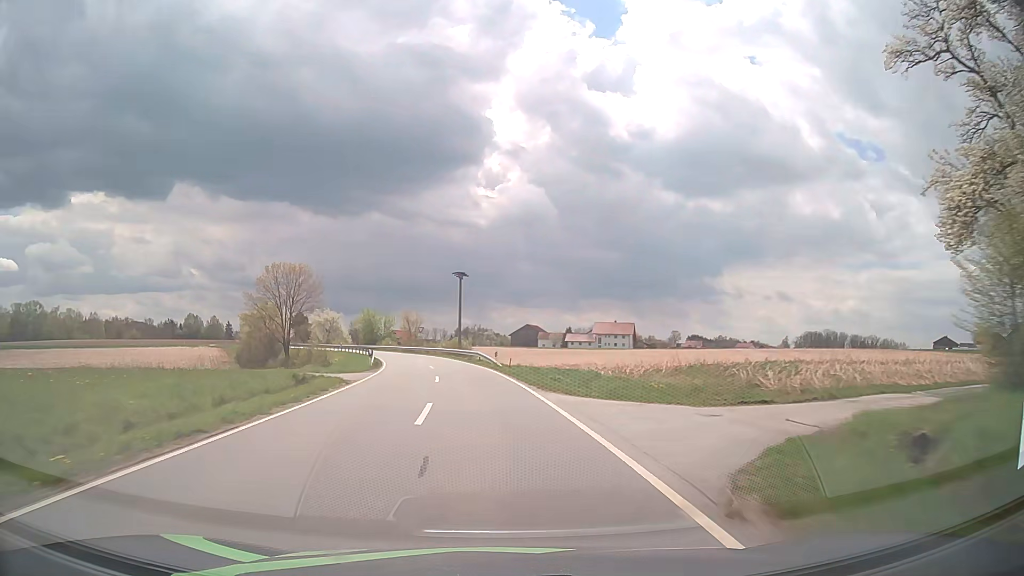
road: tertiary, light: Day
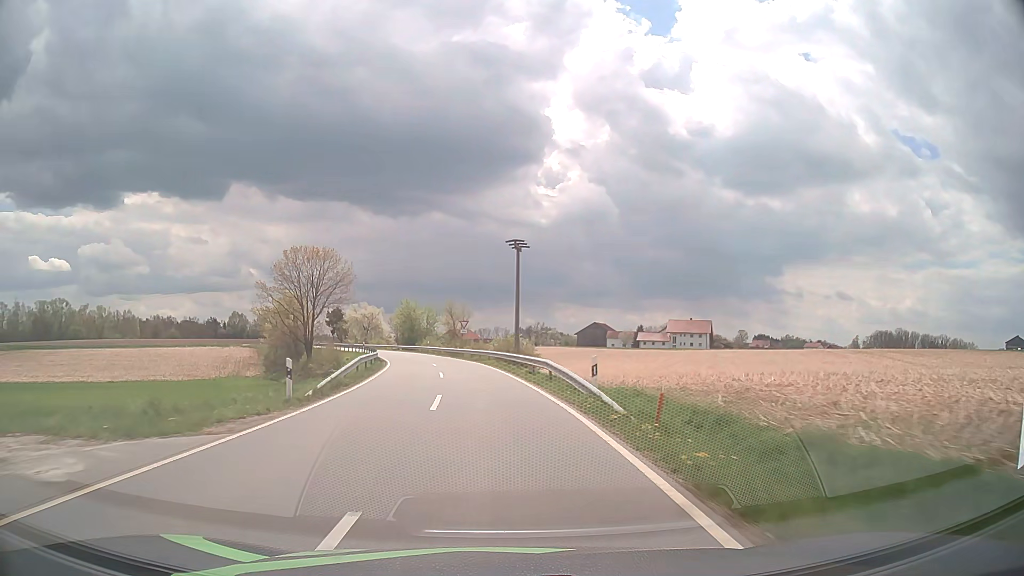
(-1.0, +21.9) m; -5°
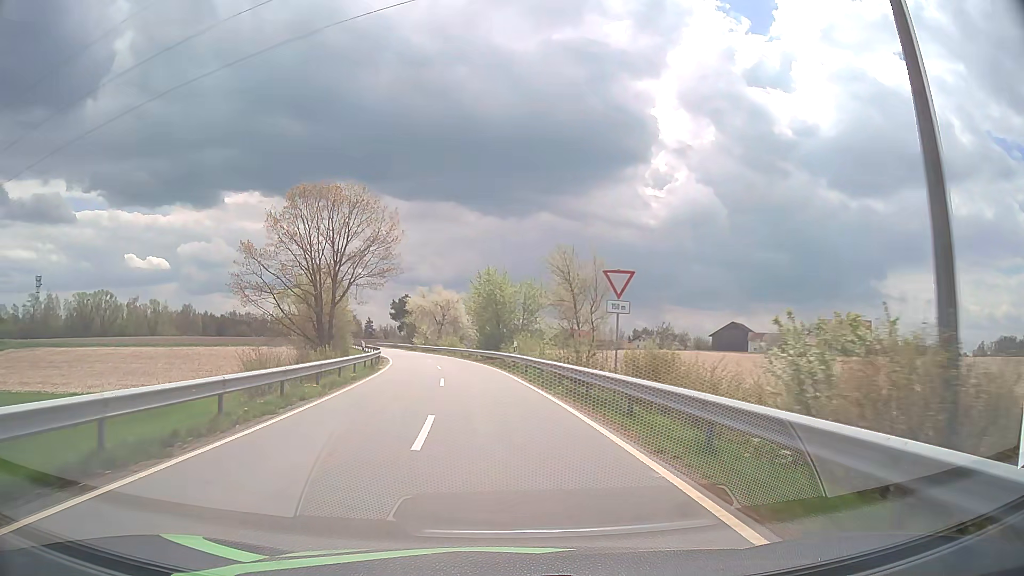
(-3.4, +41.6) m; -9°
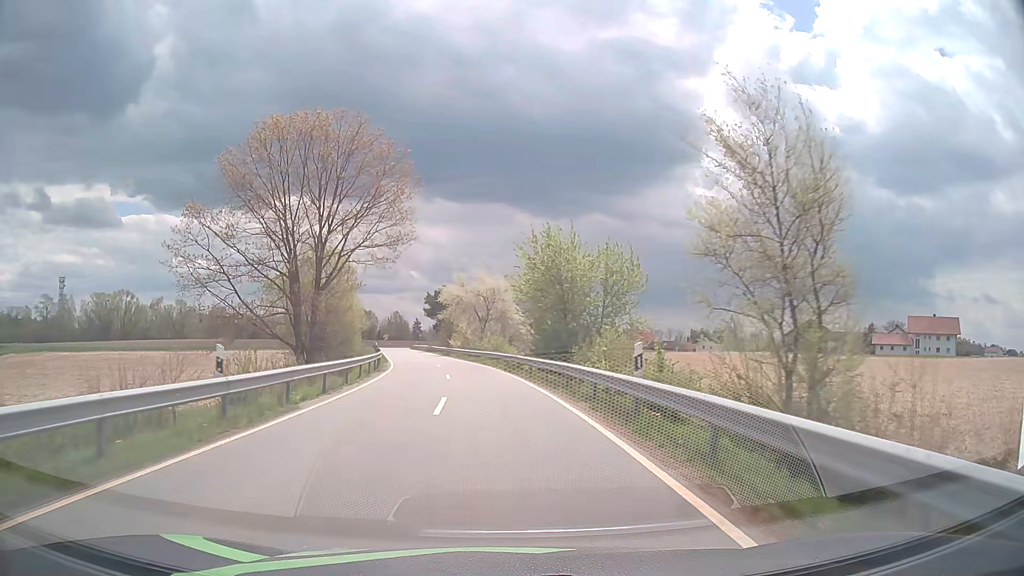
(-0.8, +20.3) m; -5°
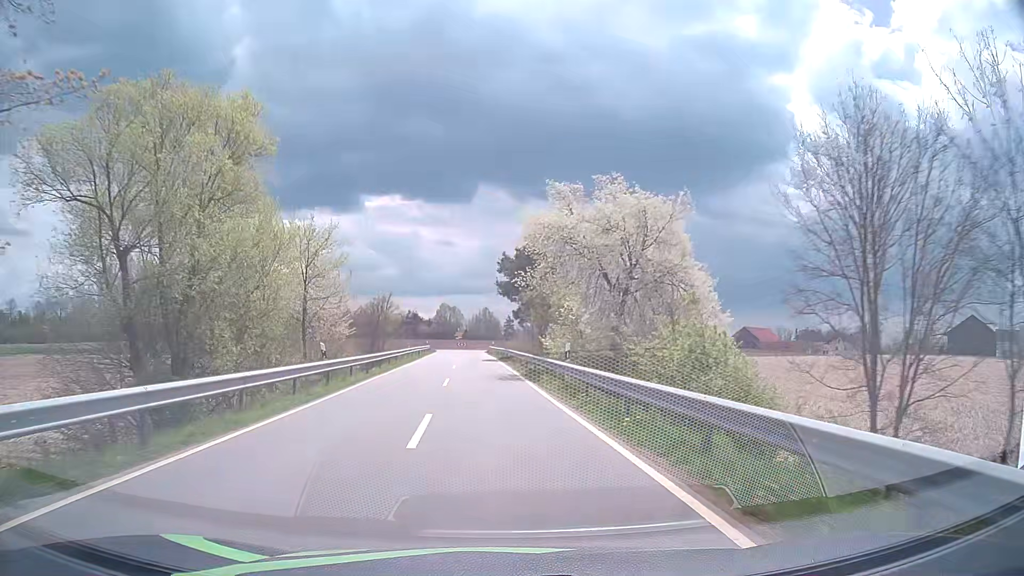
(-3.0, +39.4) m; -8°
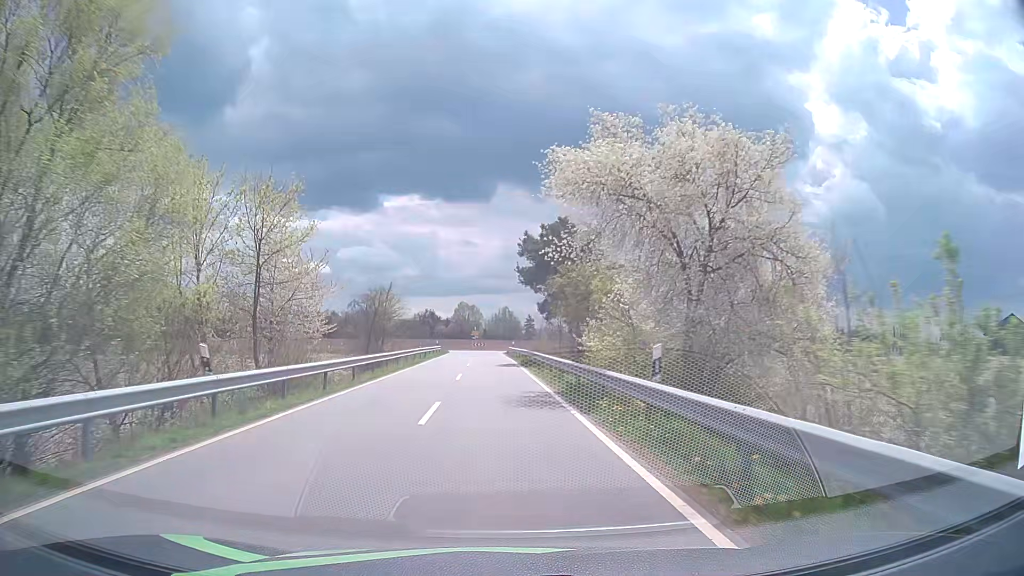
(-0.1, +9.4) m; -2°
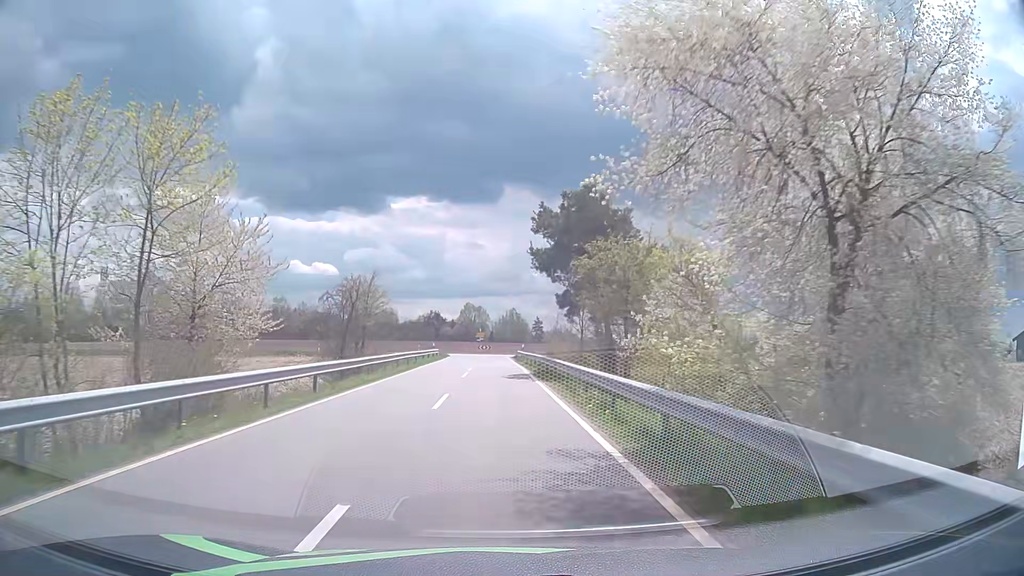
(0.0, +9.2) m; 0°
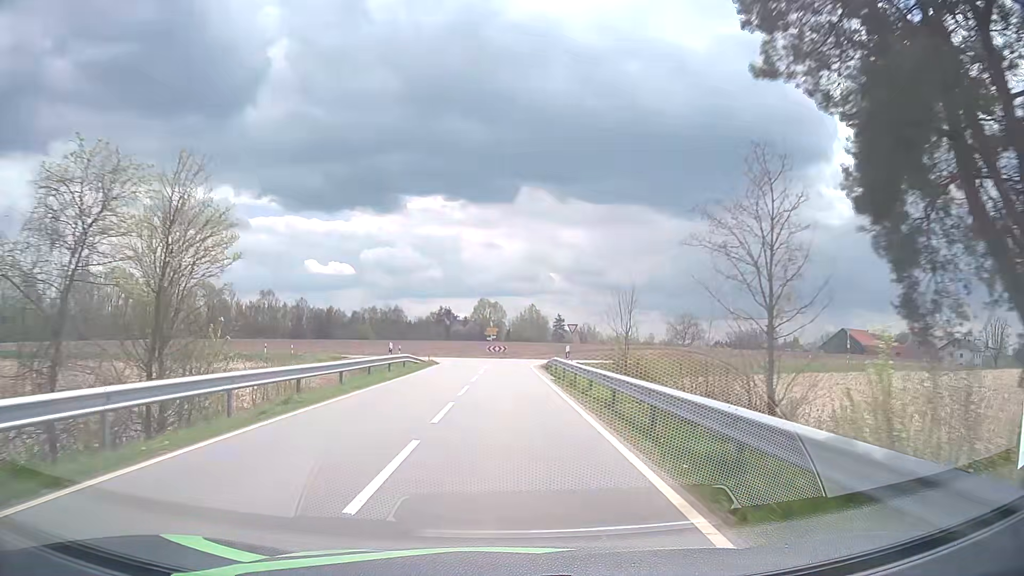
(-0.3, +26.3) m; -2°
(0, +10) (0, +20) (0, +30) (0, +40) (+2, +50) (+8, +57) (+17, +61) (+27, +62) (+37, +63) (+47, +65) m
